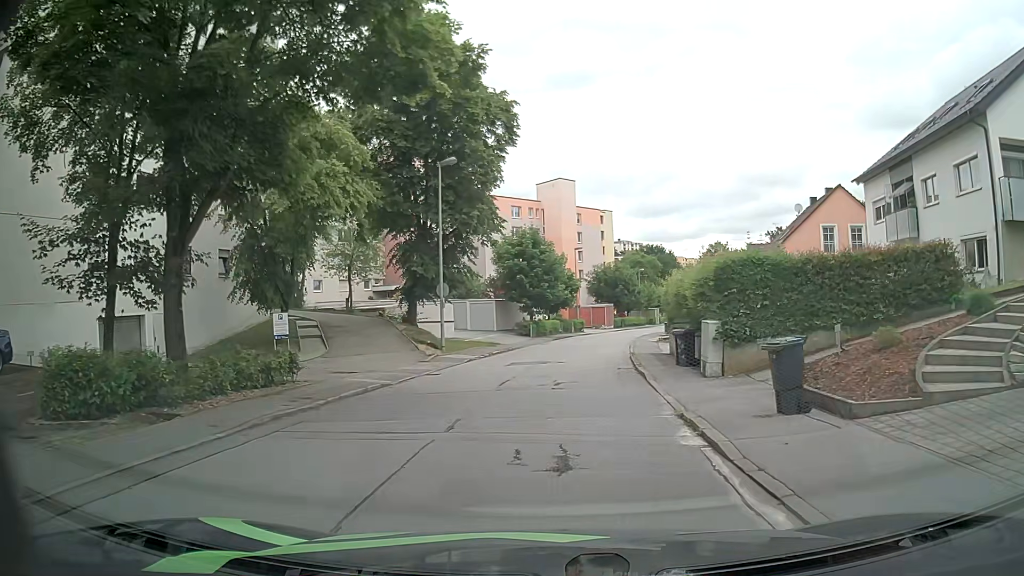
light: Day
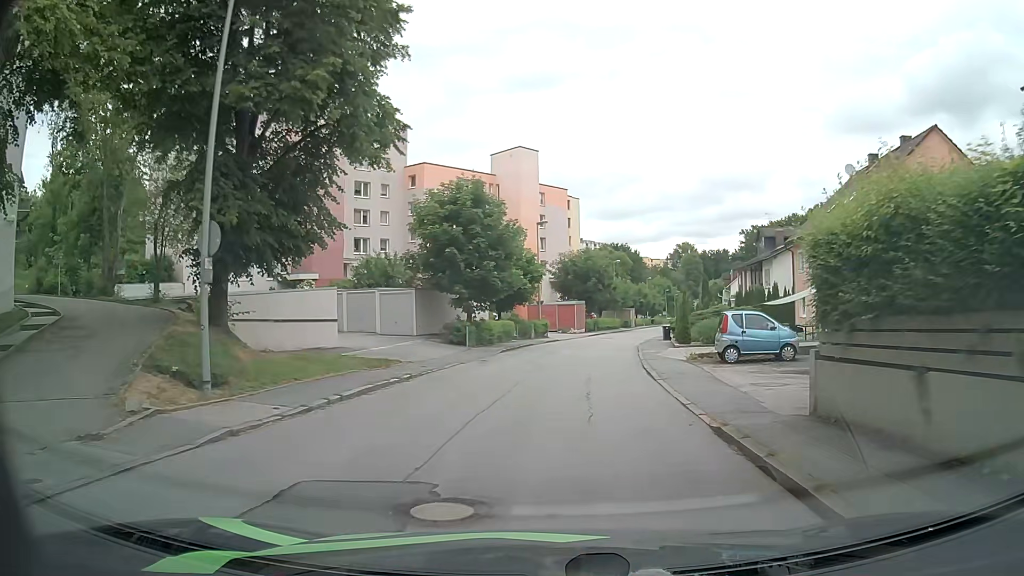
(+0.8, +17.7) m; +4°
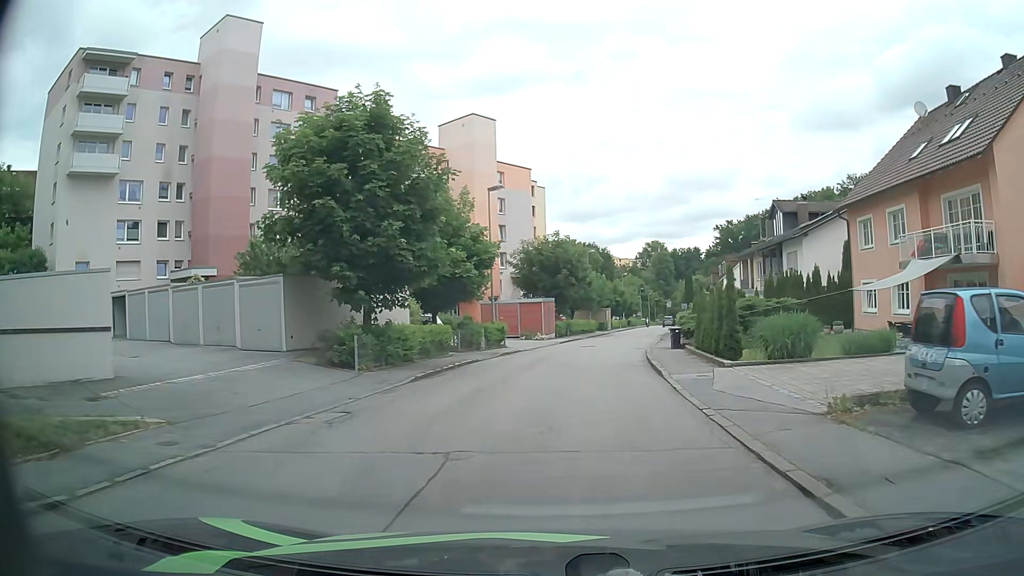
(+0.5, +13.3) m; +2°
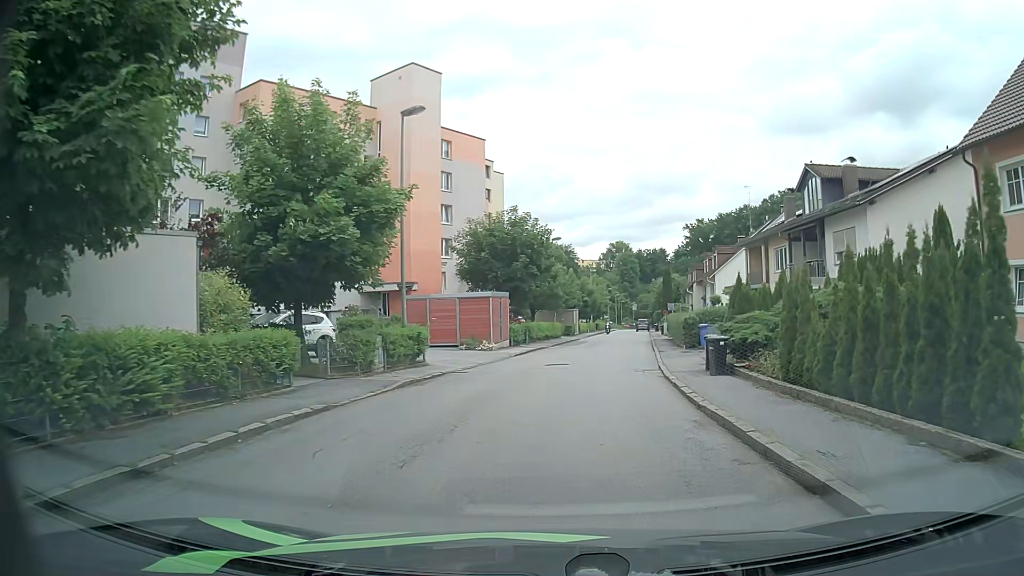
(+0.5, +13.2) m; +4°
(0, +10) (+1, +20) (+3, +30) (+4, +40) (+6, +50) (+7, +60) (+8, +69) (+9, +79) (+10, +89) (+11, +99) m
